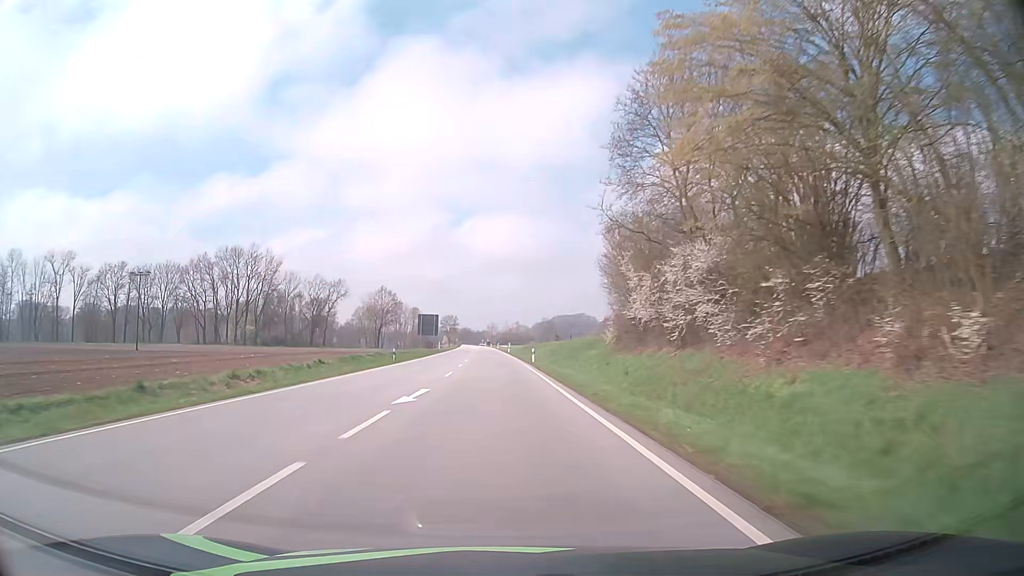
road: primary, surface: asphalt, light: Day
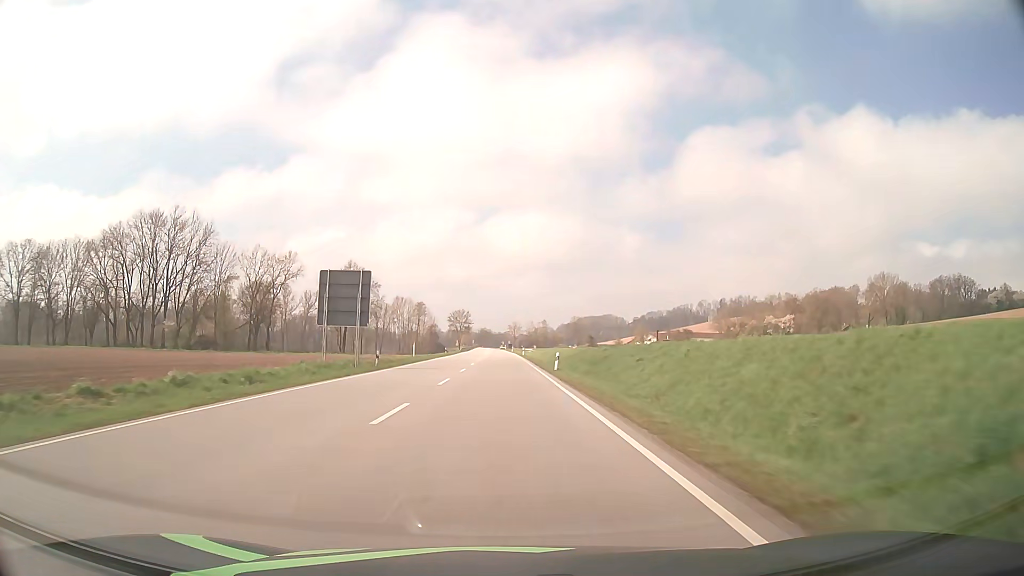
(-1.1, +61.5) m; -2°
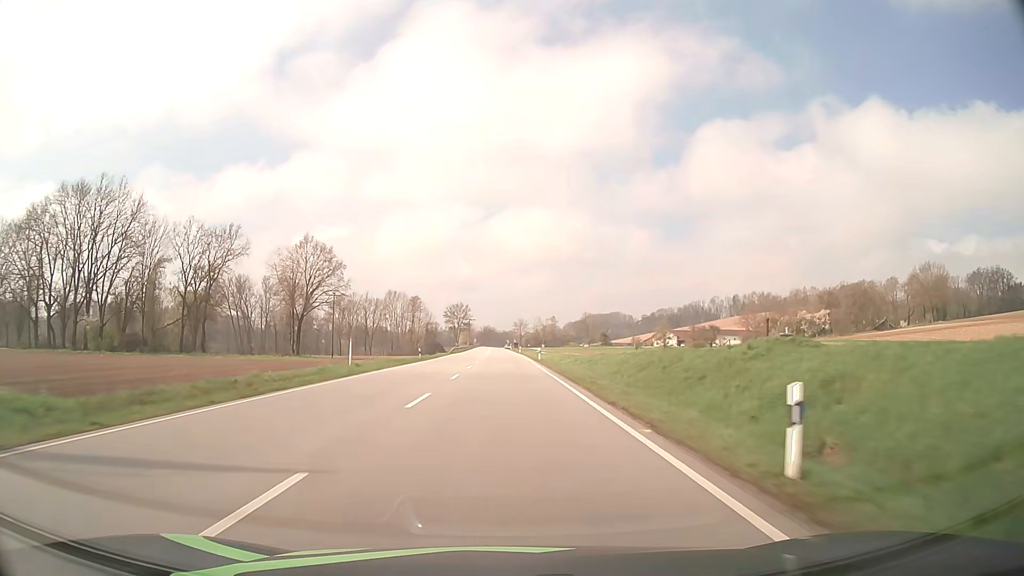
(-0.1, +30.9) m; 0°
(0, +10) (0, +20) (0, +30) (0, +40) (0, +50) (0, +60) (0, +70) (0, +80) (0, +90) (0, +100) m
